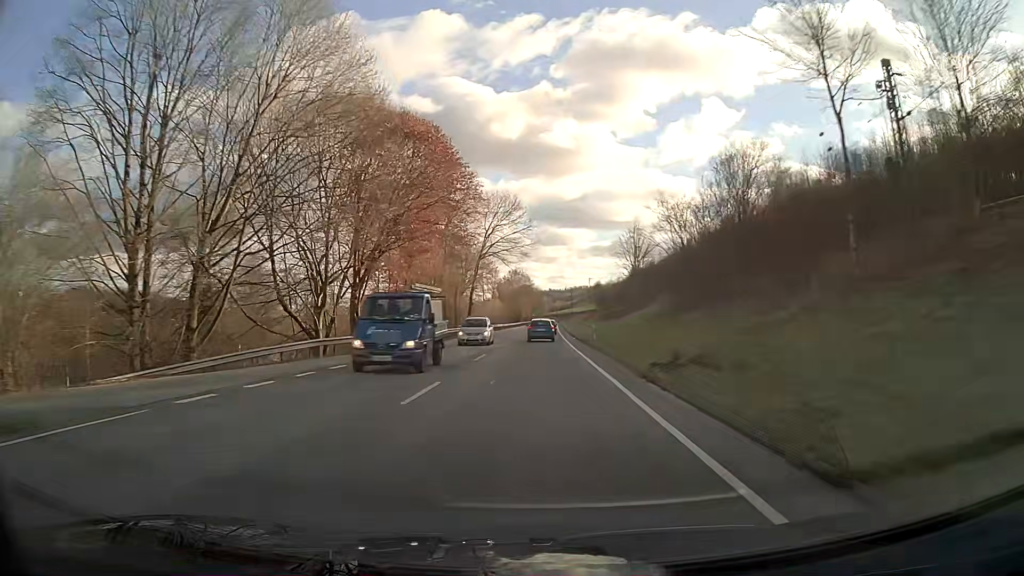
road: primary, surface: asphalt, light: Day
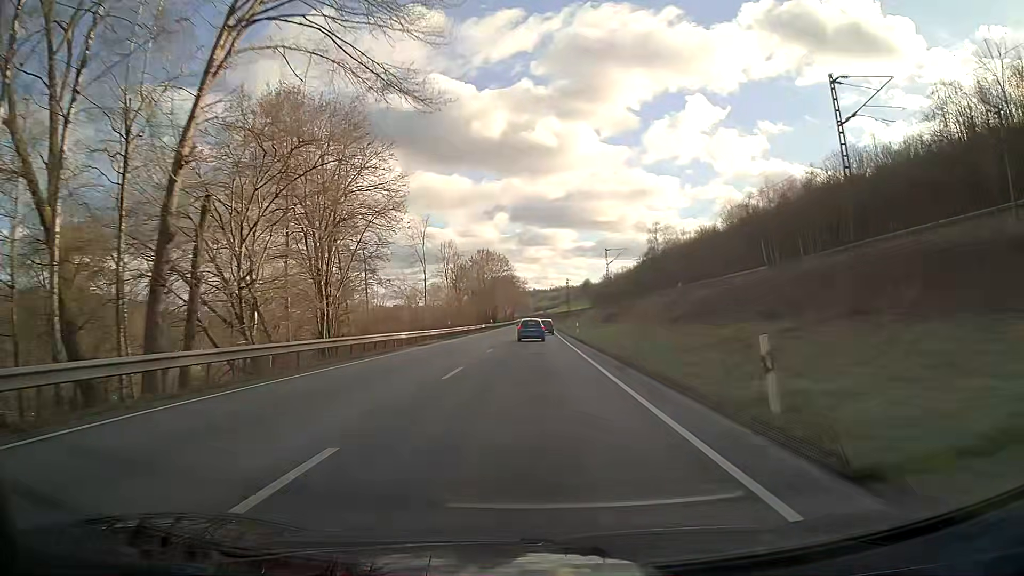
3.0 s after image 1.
(+0.7, +69.3) m; +1°
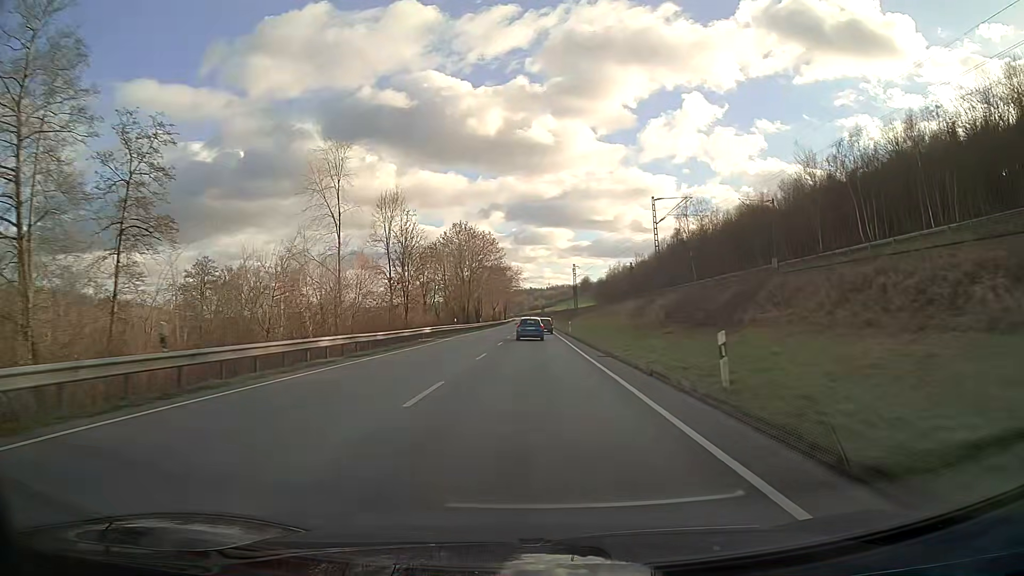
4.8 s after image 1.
(+0.2, +41.7) m; 0°
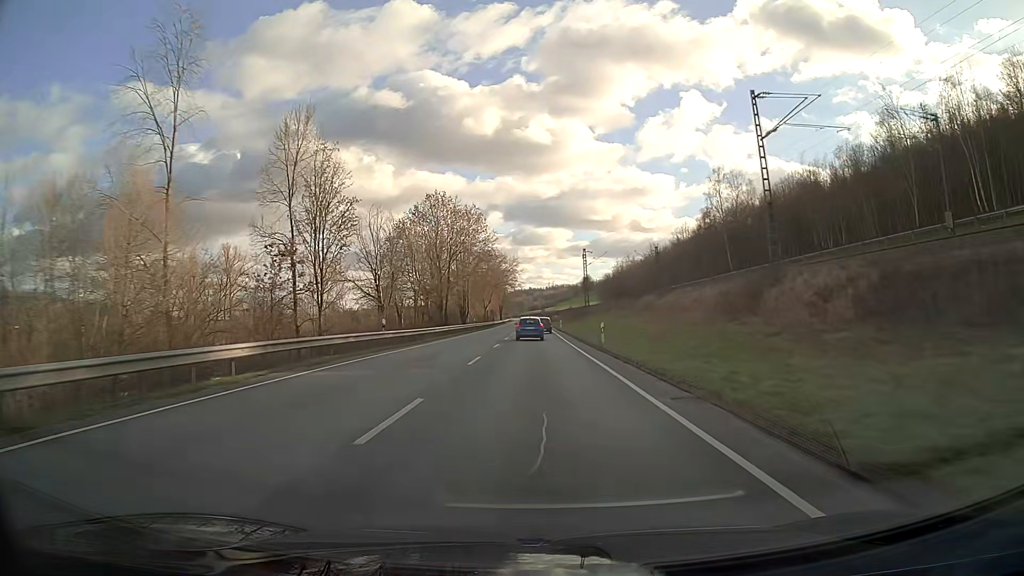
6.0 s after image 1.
(0.0, +27.8) m; 0°
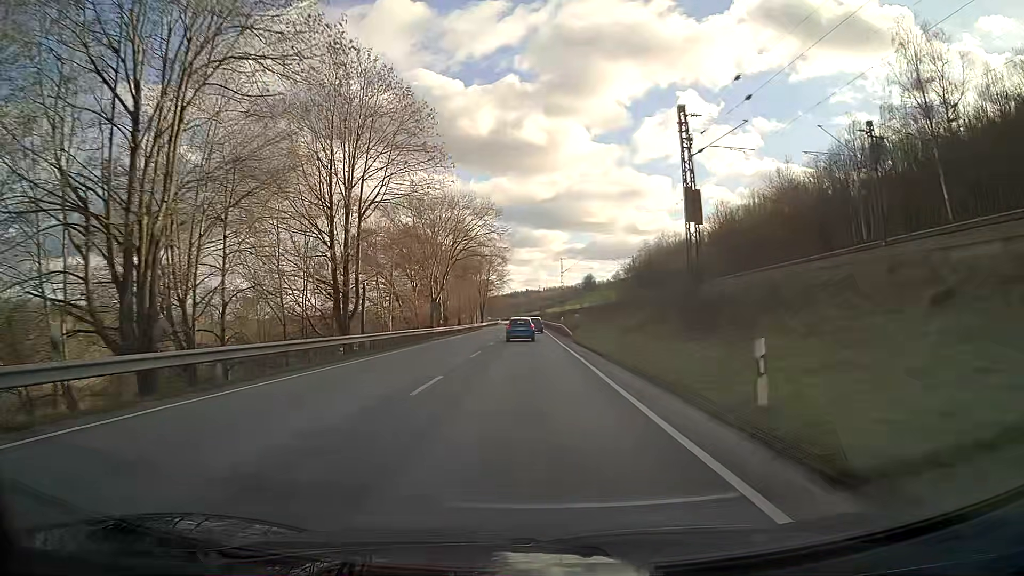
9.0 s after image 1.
(+0.1, +68.8) m; 0°
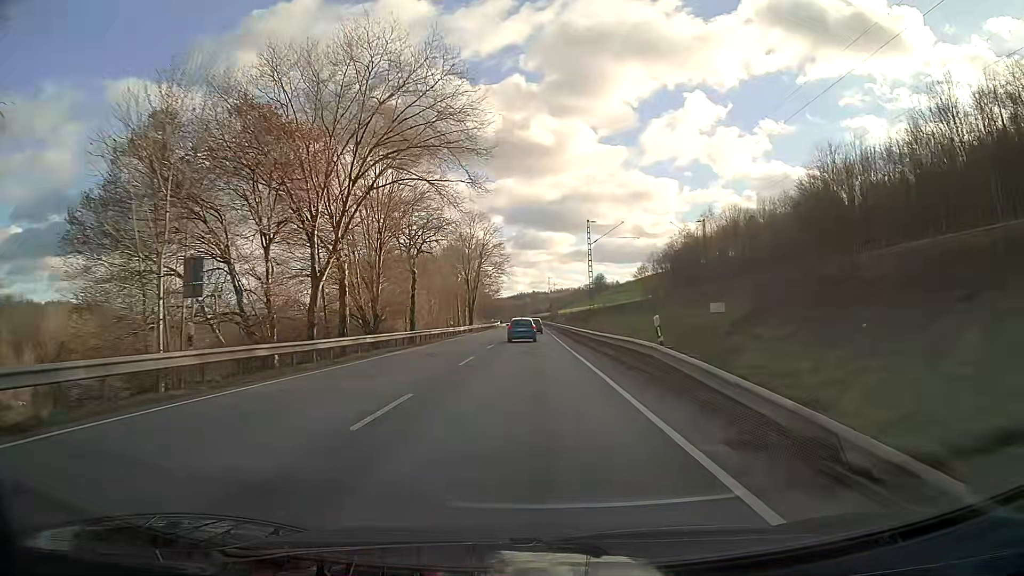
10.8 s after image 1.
(-0.2, +40.8) m; -1°
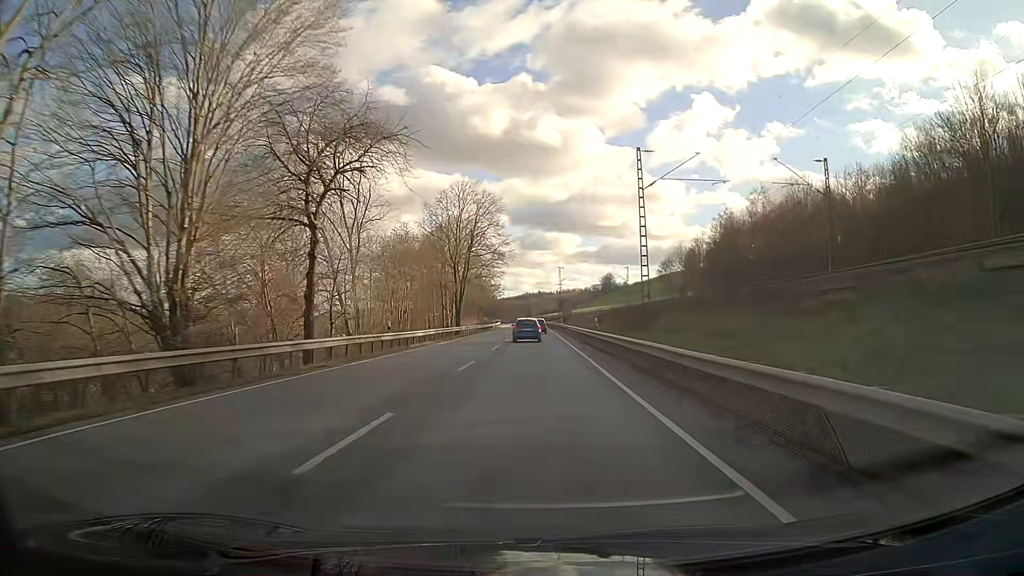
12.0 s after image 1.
(-0.1, +27.0) m; 0°
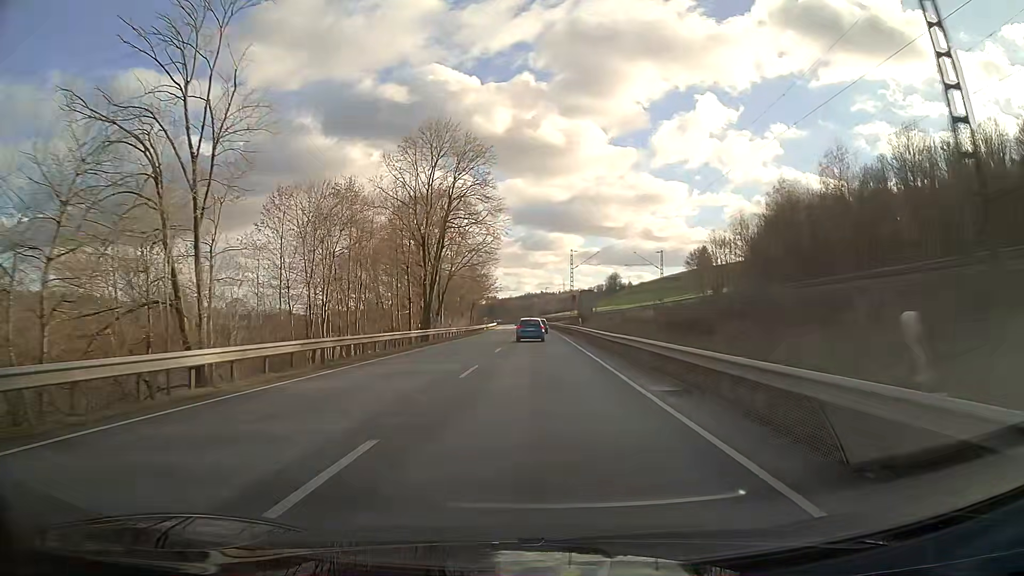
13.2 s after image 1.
(-0.1, +26.9) m; 0°
